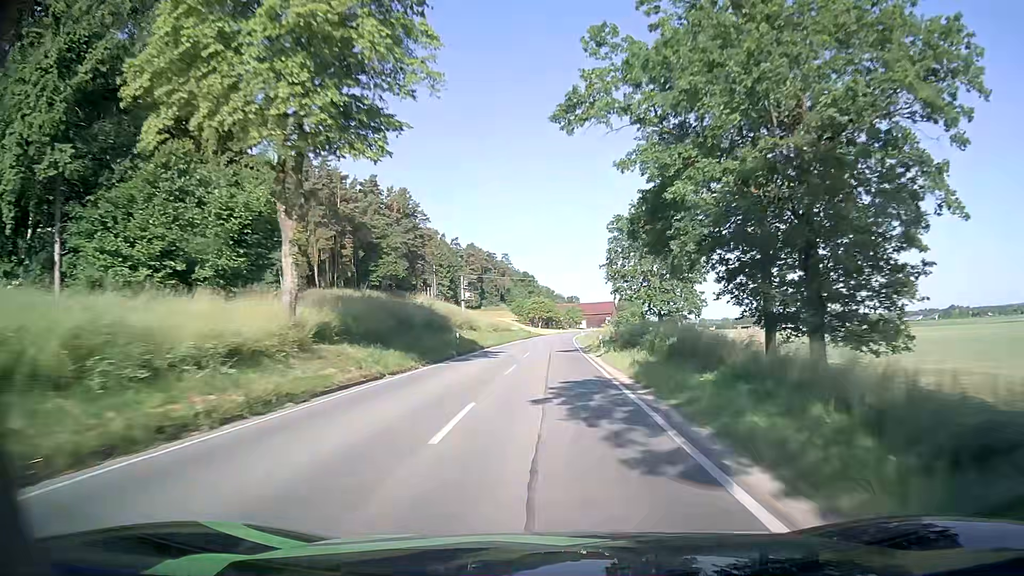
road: secondary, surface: asphalt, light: Day
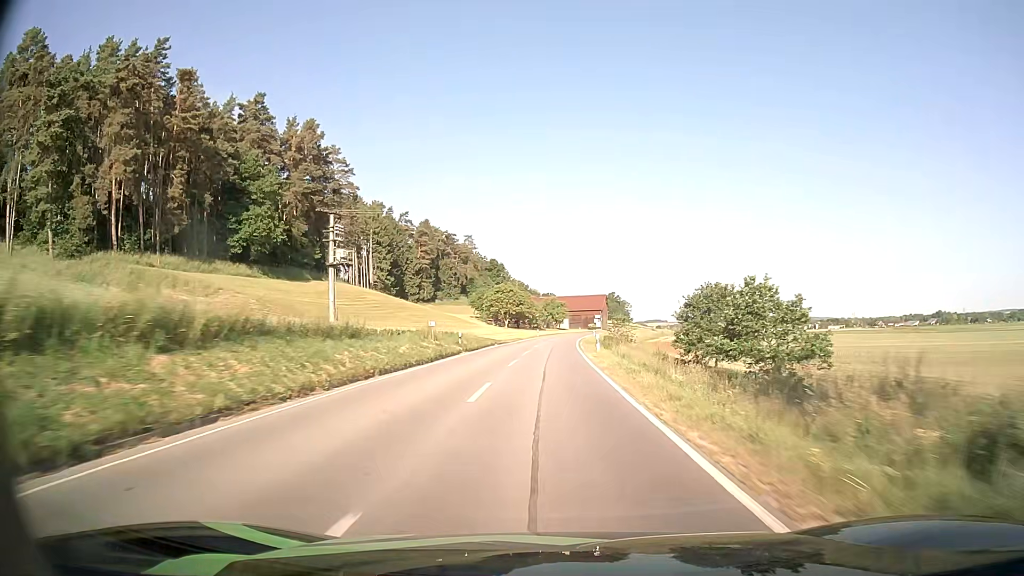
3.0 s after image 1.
(+0.7, +64.2) m; +2°
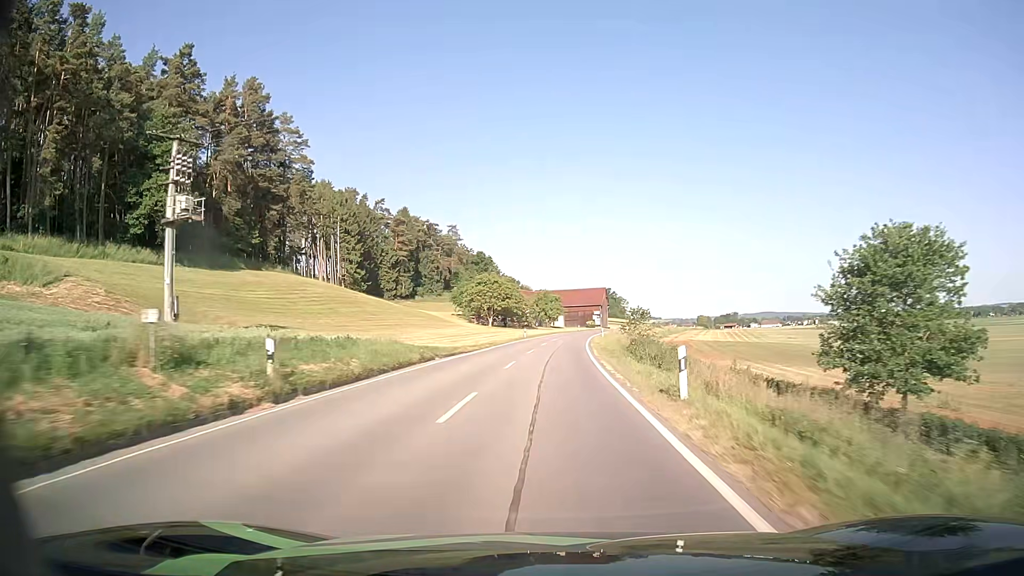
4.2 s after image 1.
(+0.2, +25.0) m; +1°
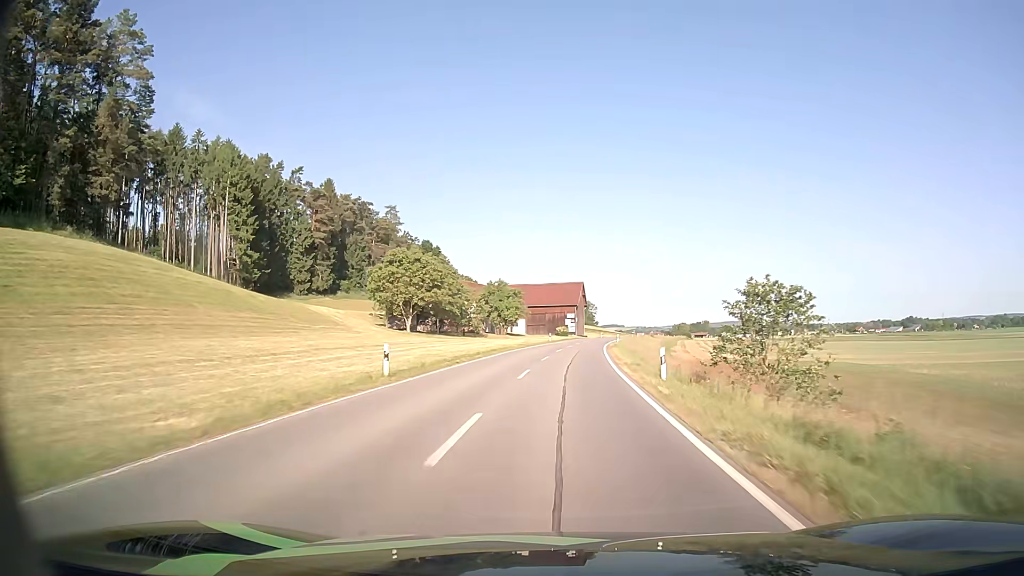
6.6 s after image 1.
(+1.0, +48.6) m; +3°
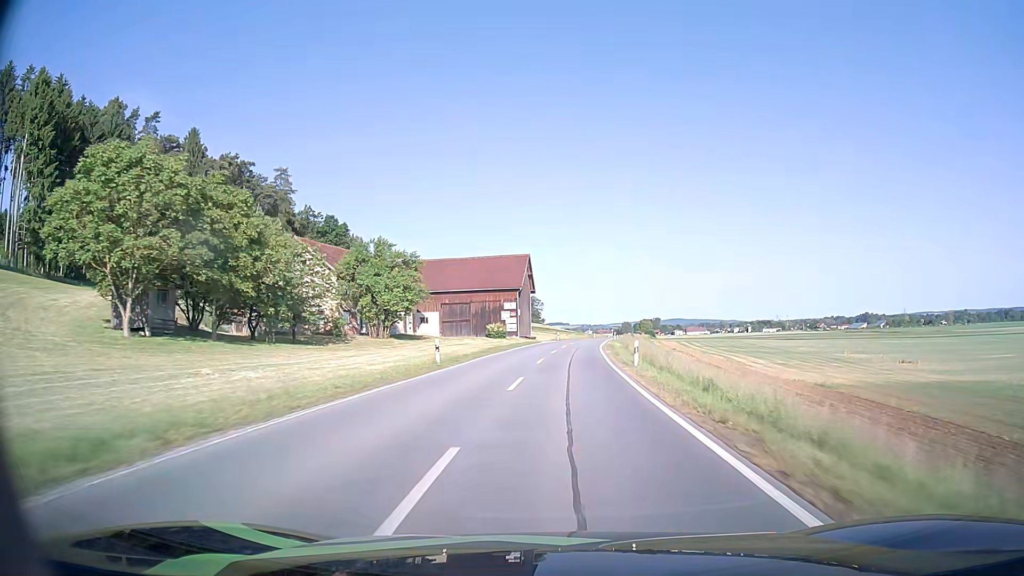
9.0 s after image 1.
(+2.1, +49.3) m; +4°
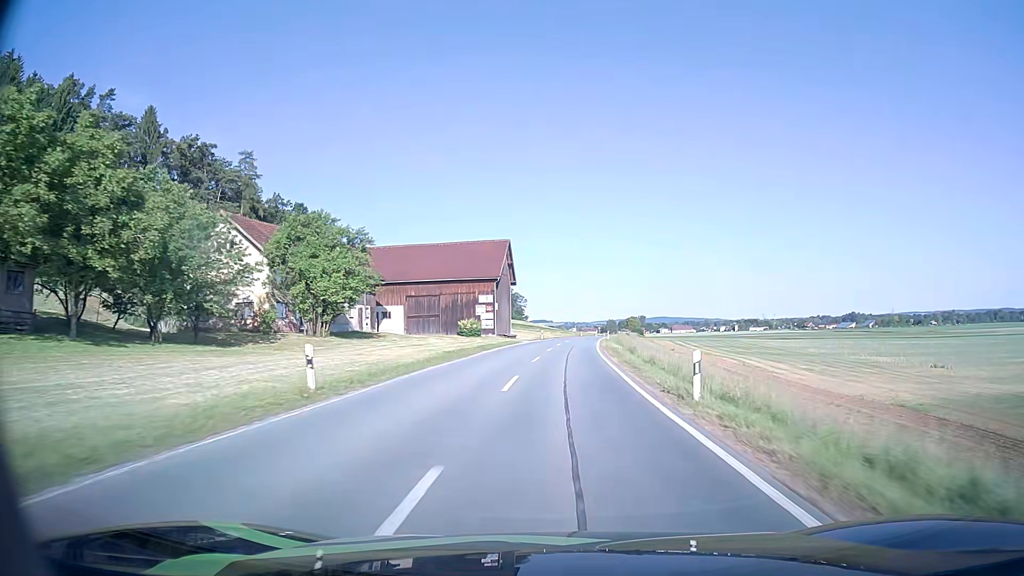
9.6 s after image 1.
(+0.1, +12.5) m; +1°
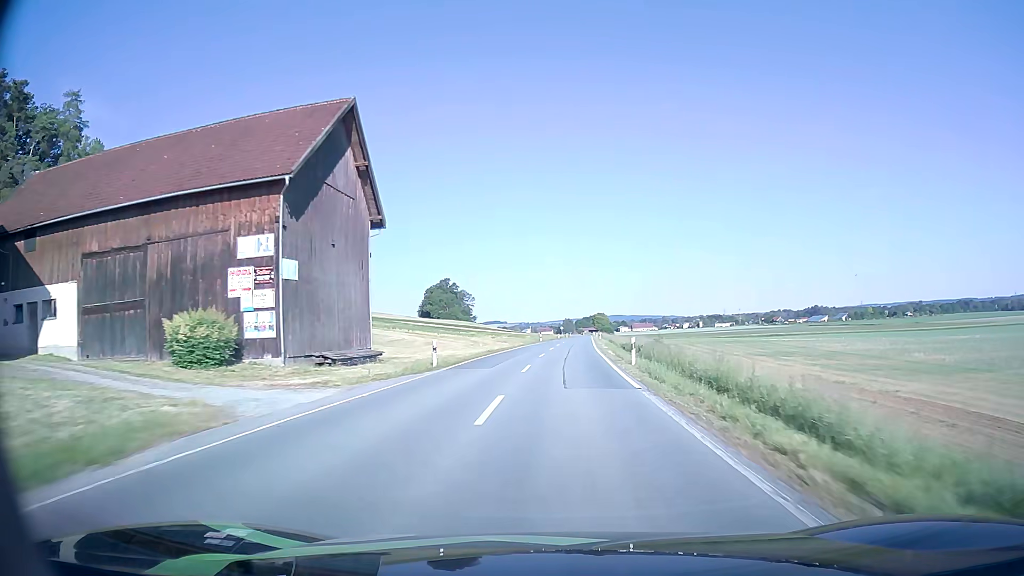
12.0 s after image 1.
(+1.9, +50.5) m; +4°
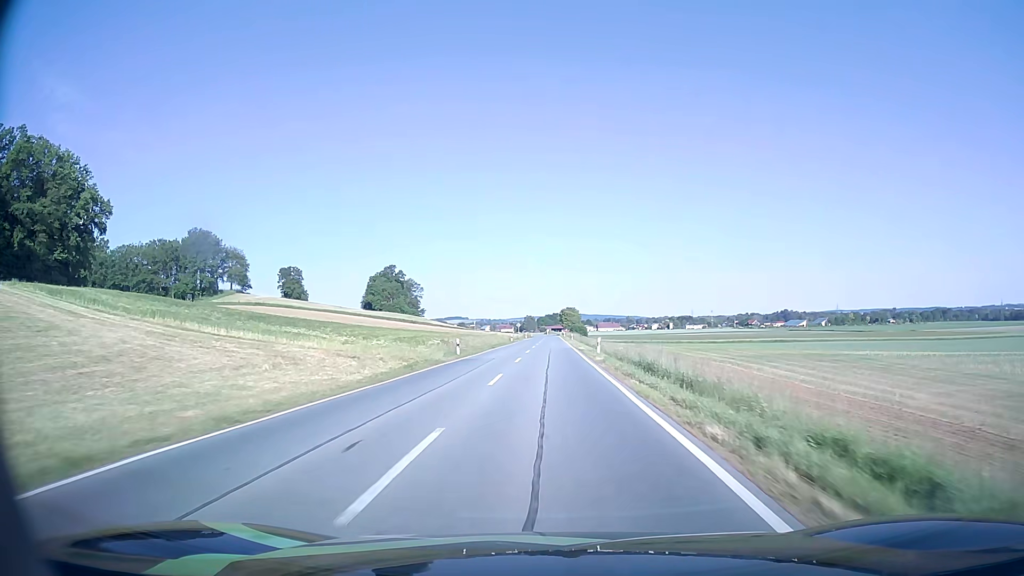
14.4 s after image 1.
(+1.8, +50.4) m; +3°
(0, +10) (0, +20) (0, +30) (0, +40) (0, +50) (0, +60) (0, +70) (0, +80) (0, +90) (0, +100) m
